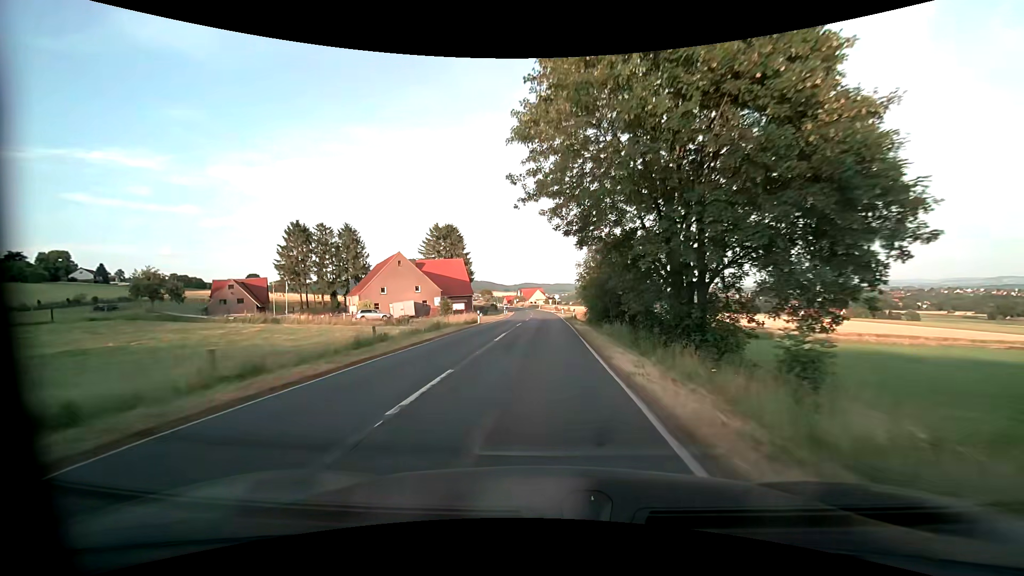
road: secondary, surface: asphalt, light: Day
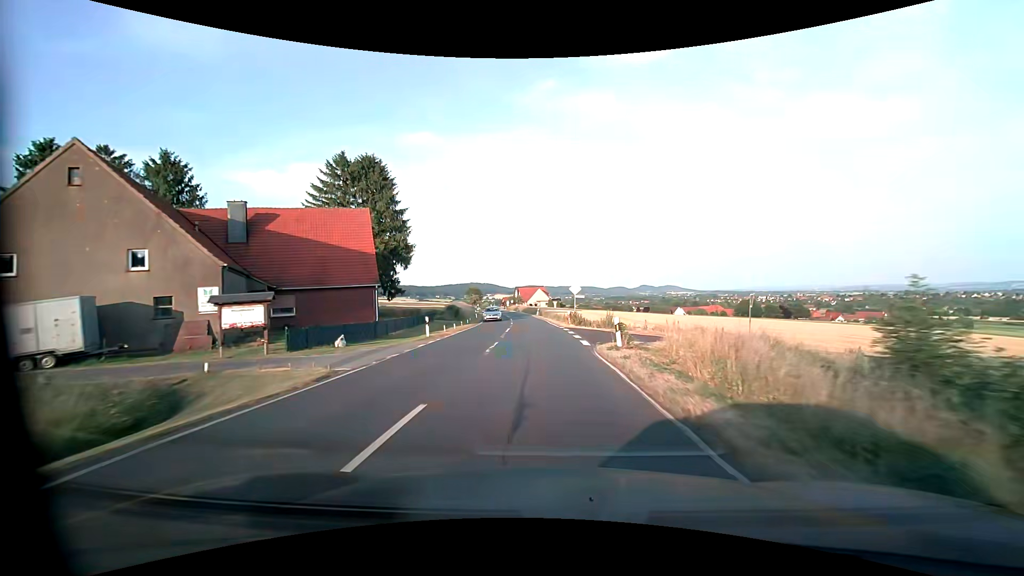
(+0.1, +51.2) m; 0°
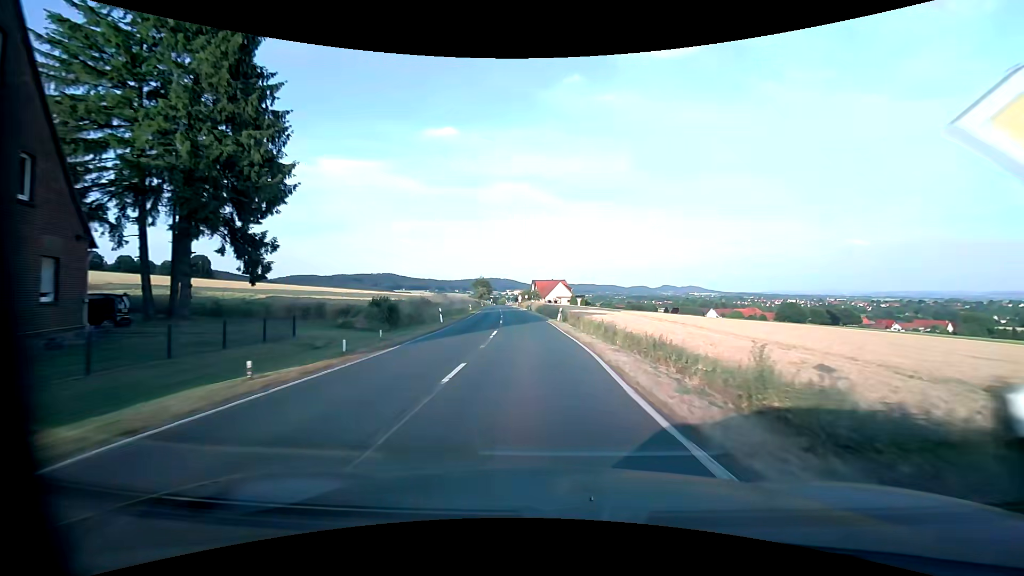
(-0.8, +32.0) m; -2°
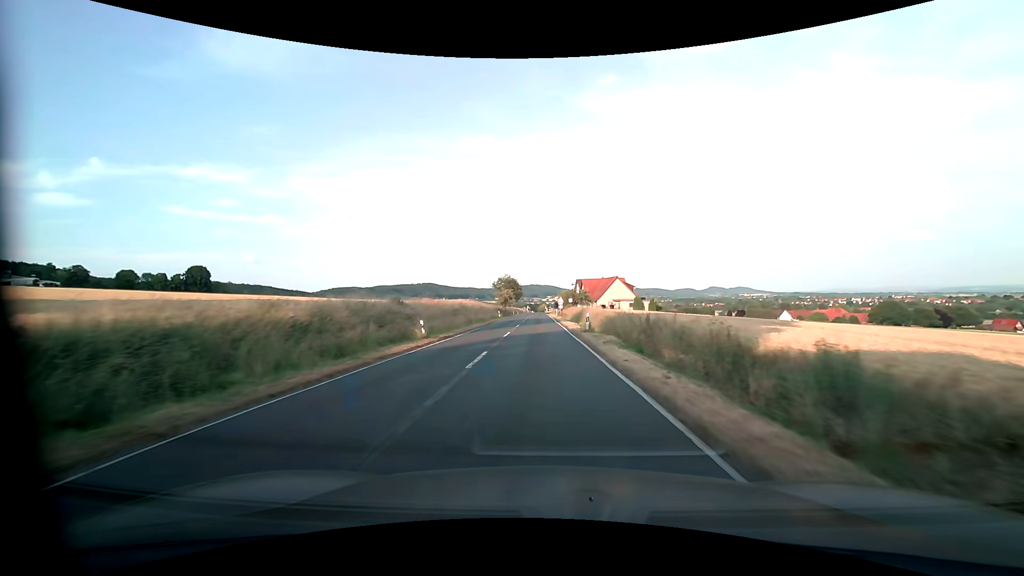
(-2.5, +44.2) m; -5°
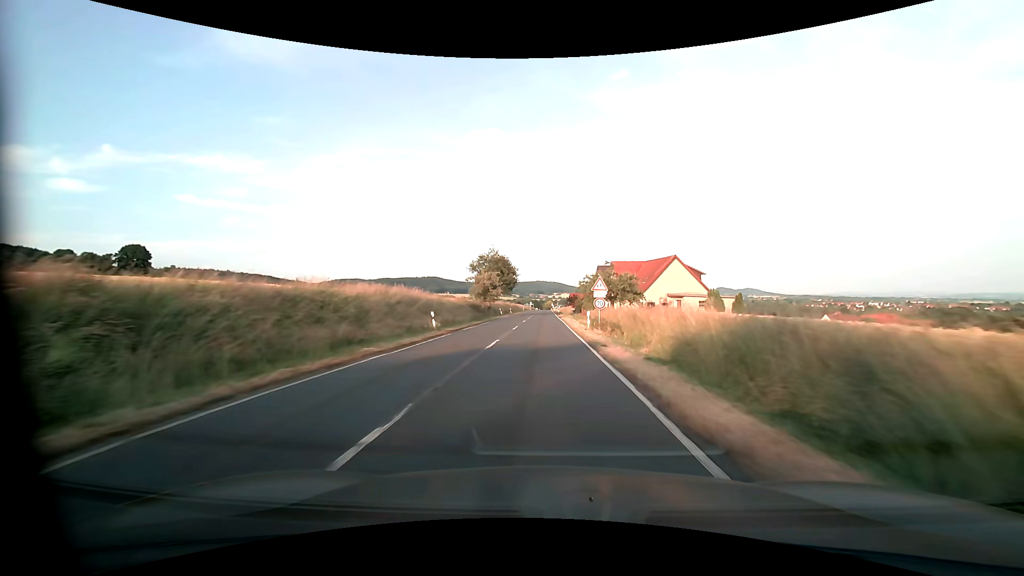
(-0.5, +44.5) m; -1°
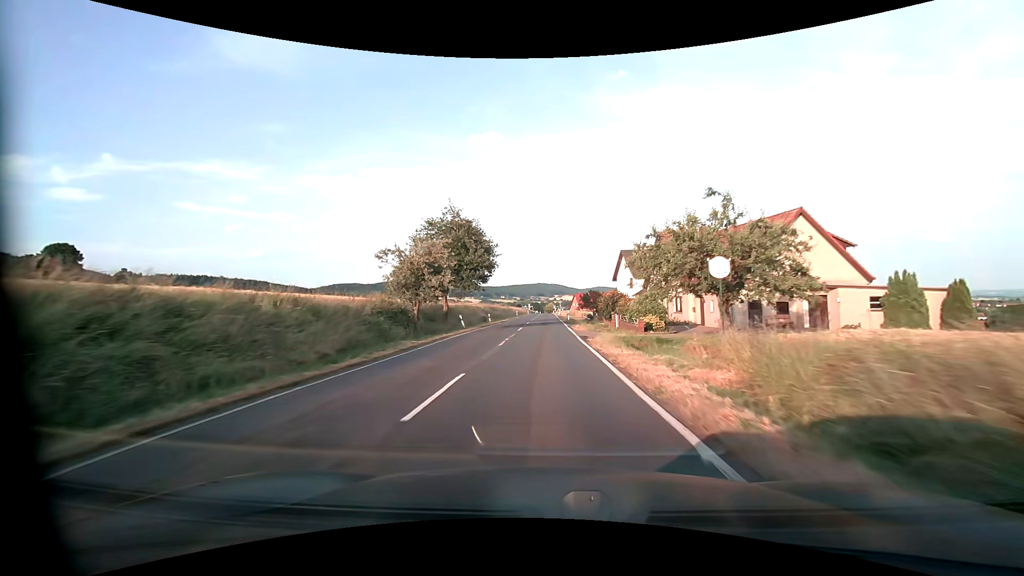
(-0.1, +32.6) m; 0°
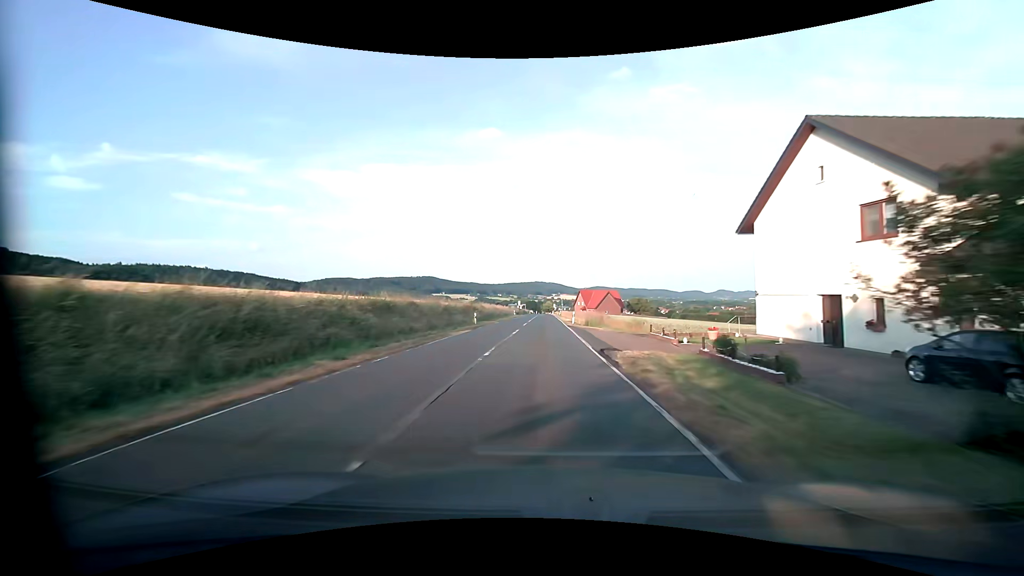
(+0.2, +53.7) m; 0°
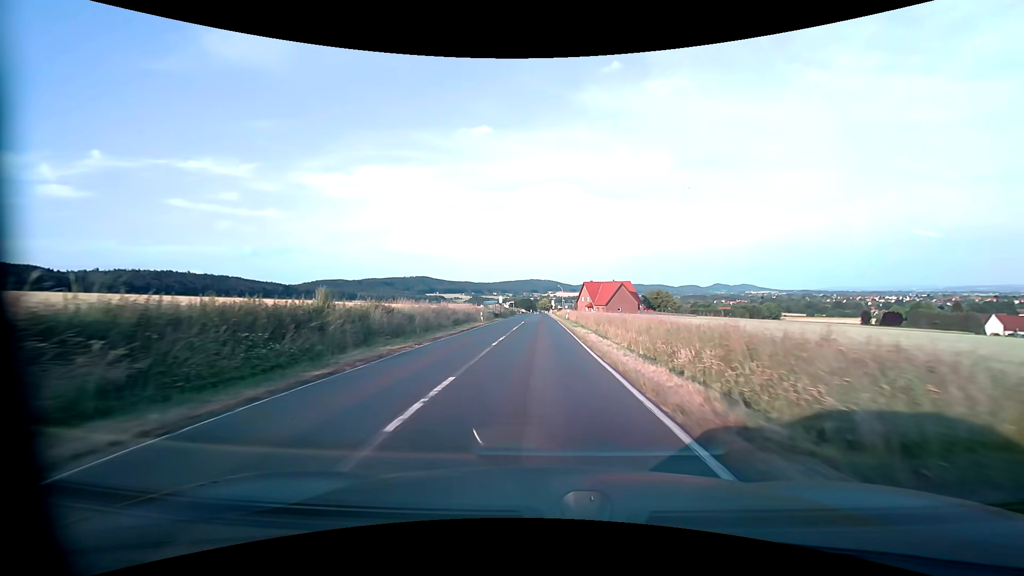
(+0.2, +43.0) m; 0°
(0, +10) (0, +20) (0, +30) (0, +40) (0, +50) (0, +60) (0, +70) (-1, +80) (-1, +90) (-1, +100) m
